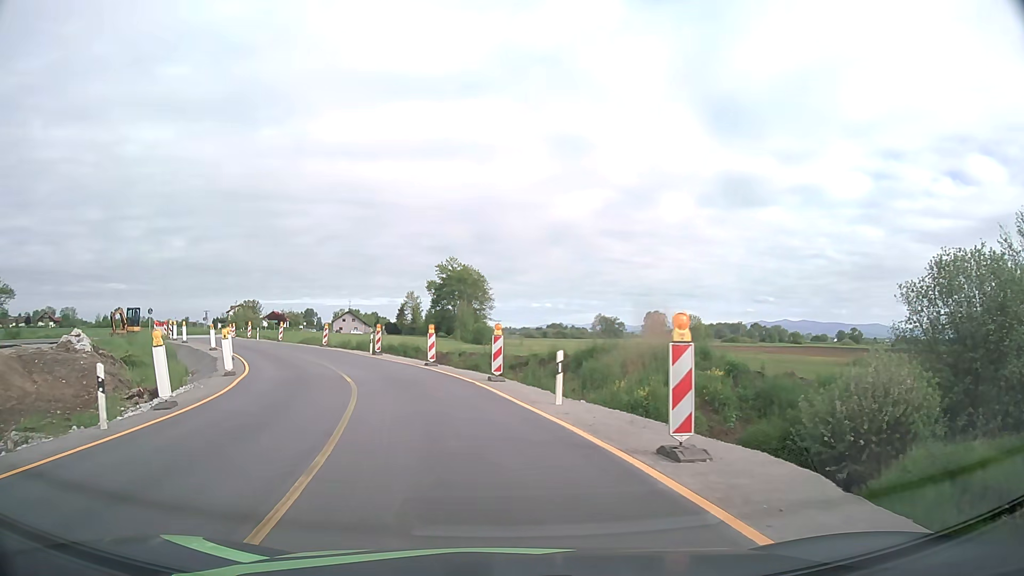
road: primary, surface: asphalt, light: Day
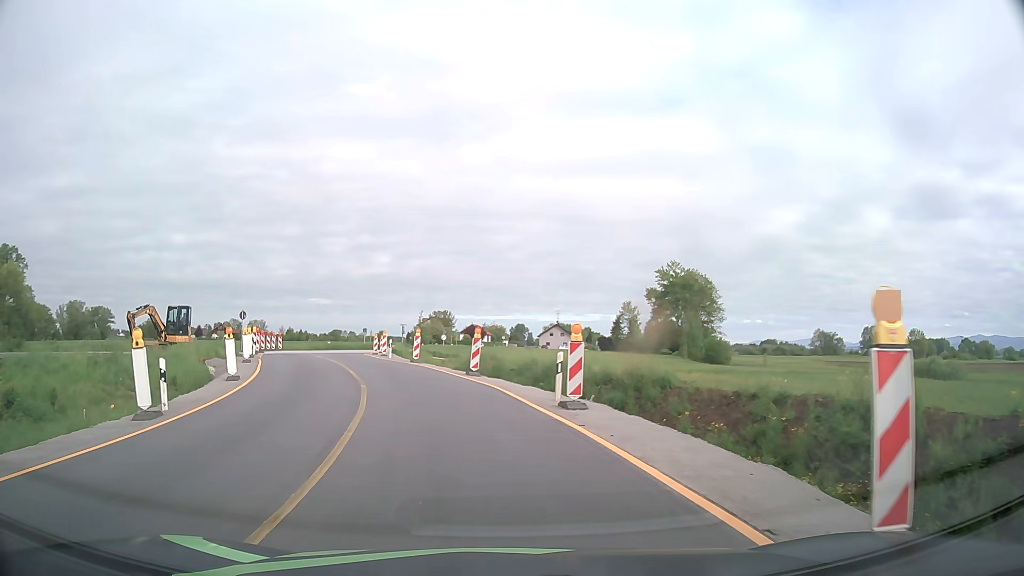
(-3.7, +23.2) m; -18°
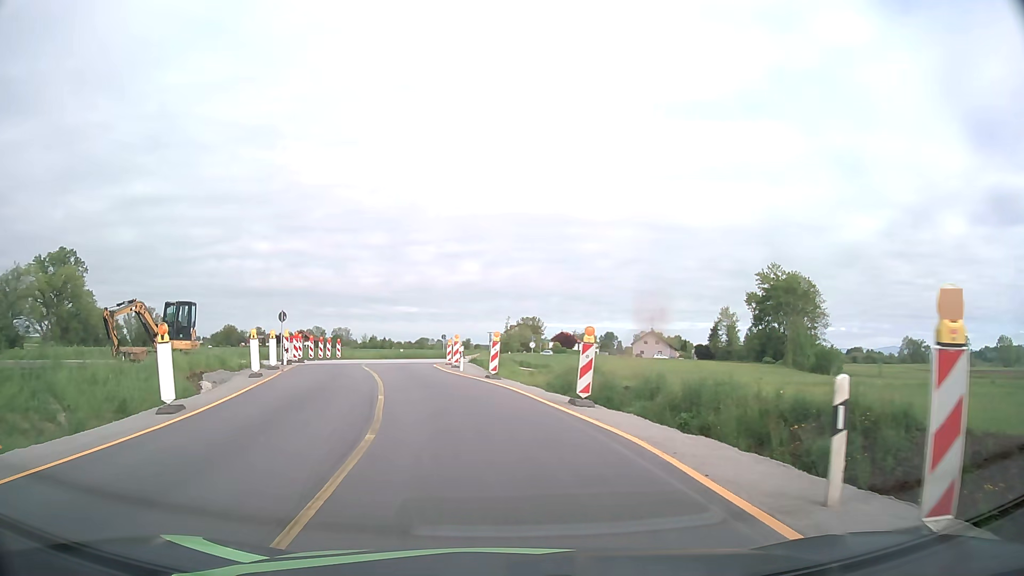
(-0.6, +9.5) m; -7°
